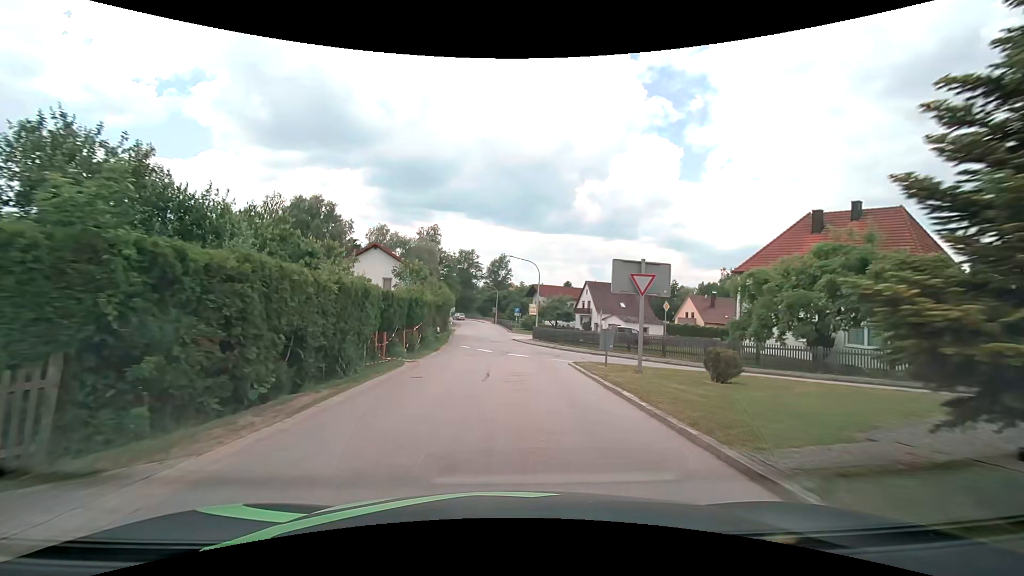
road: tertiary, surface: asphalt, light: Day
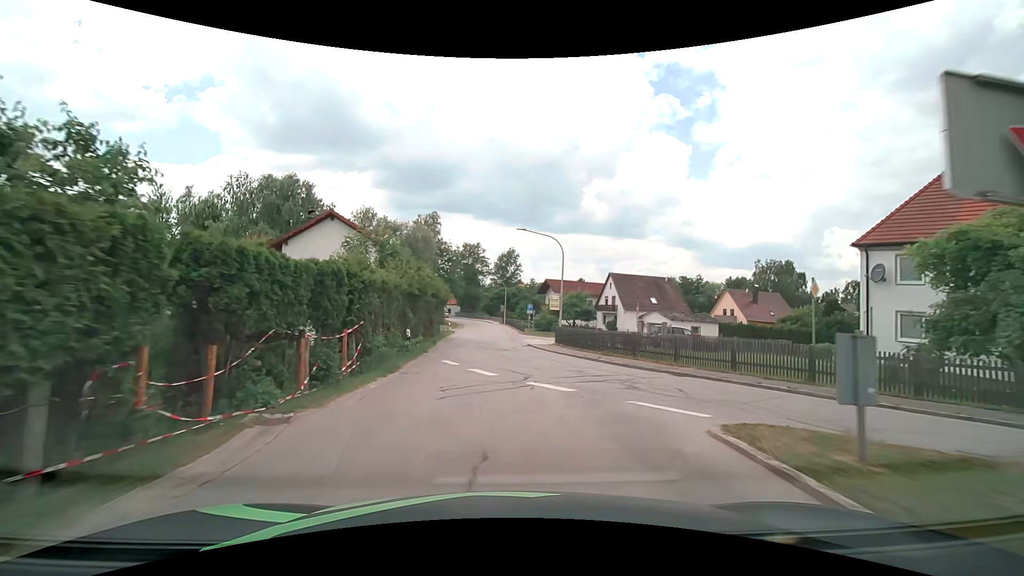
(0.0, +12.1) m; 0°
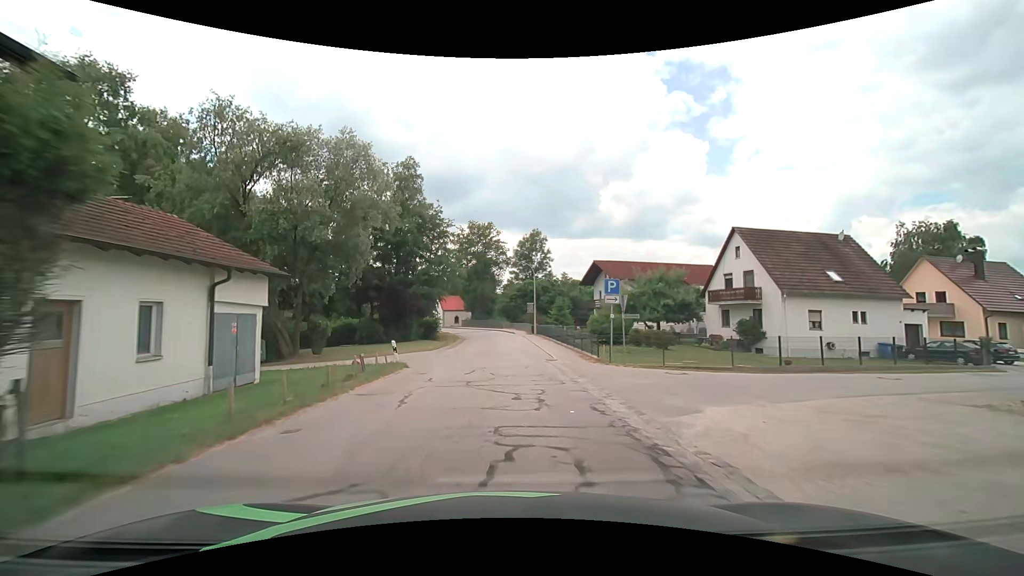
(-0.8, +34.1) m; -2°
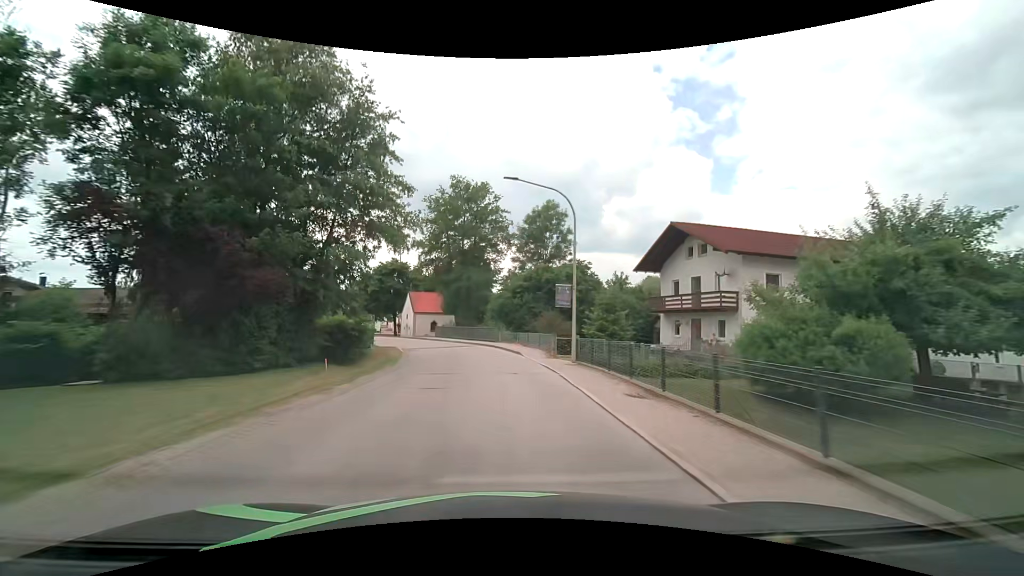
(-0.2, +28.8) m; 0°
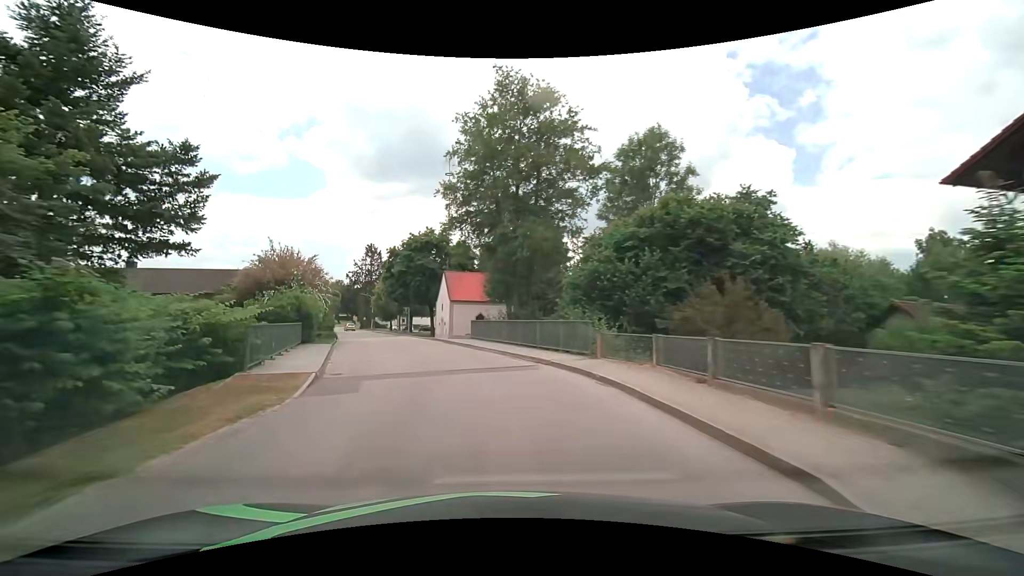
(-1.2, +22.1) m; -8°
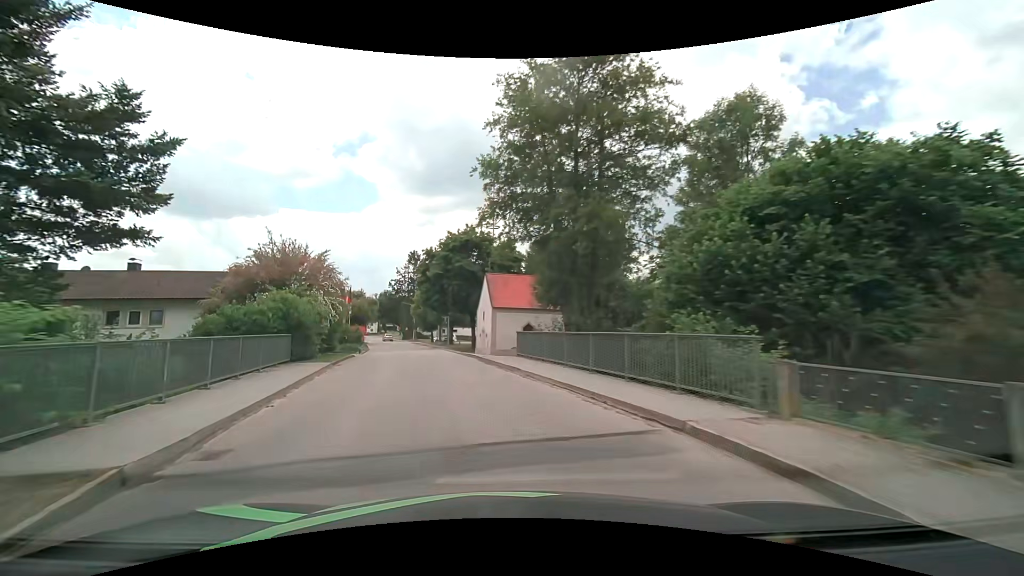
(-0.4, +7.4) m; -6°
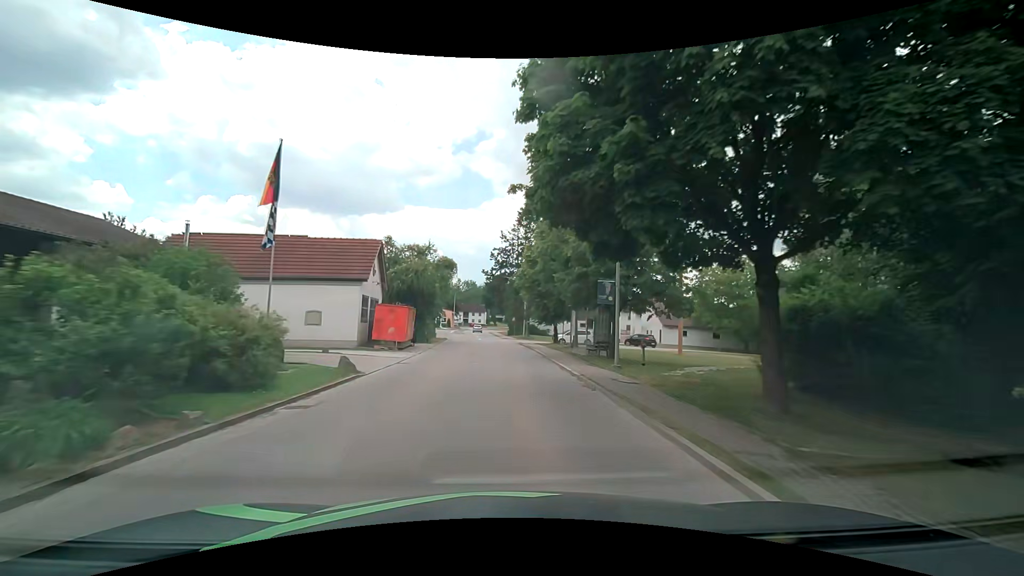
(-5.9, +36.6) m; -13°
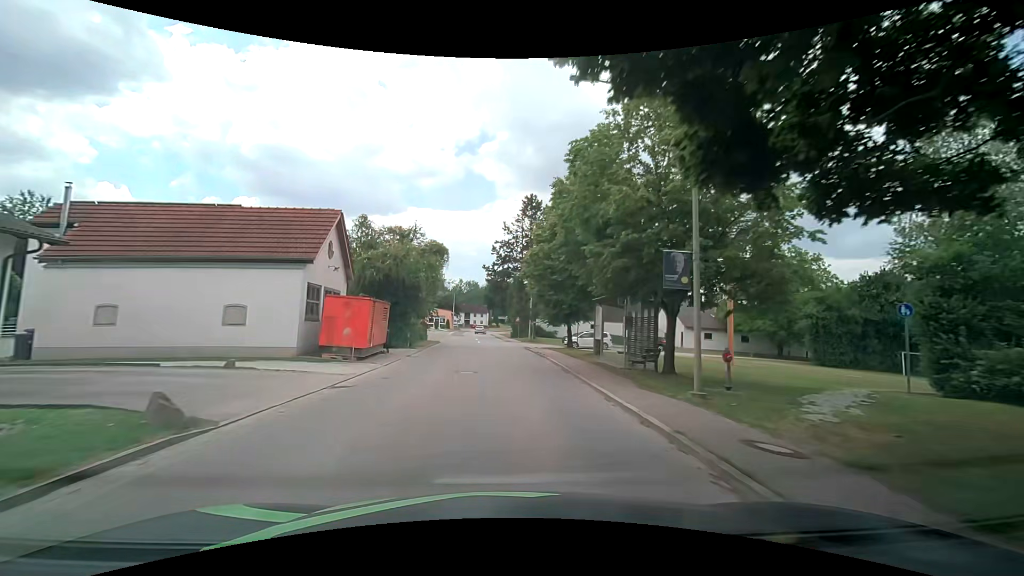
(0.0, +7.6) m; +1°
(0, +10) (0, +20) (-1, +30) (-2, +40) (-2, +50) (-3, +60) (-4, +70) (-5, +80) (-6, +90) (-5, +100) m
